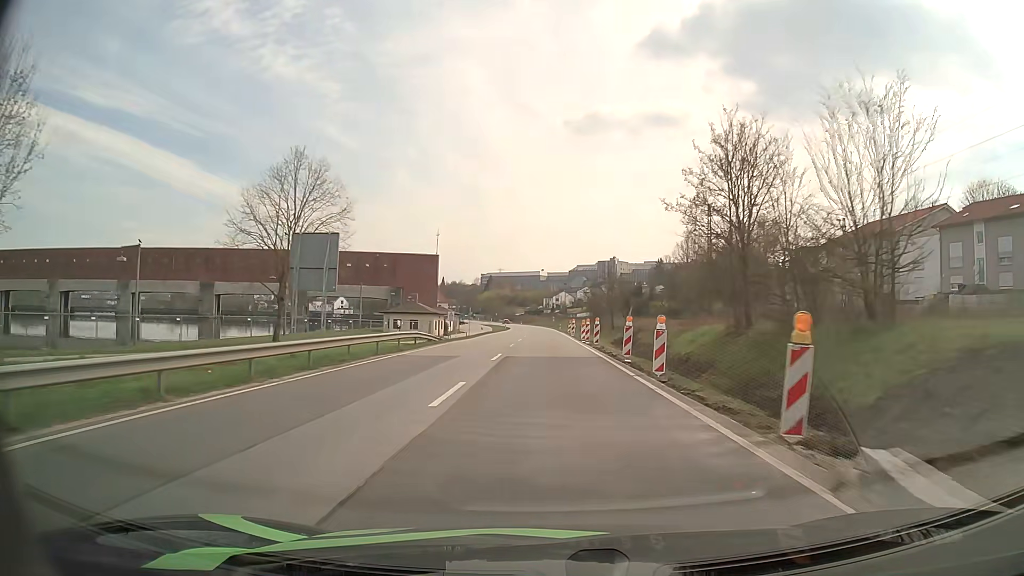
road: primary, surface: asphalt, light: Day
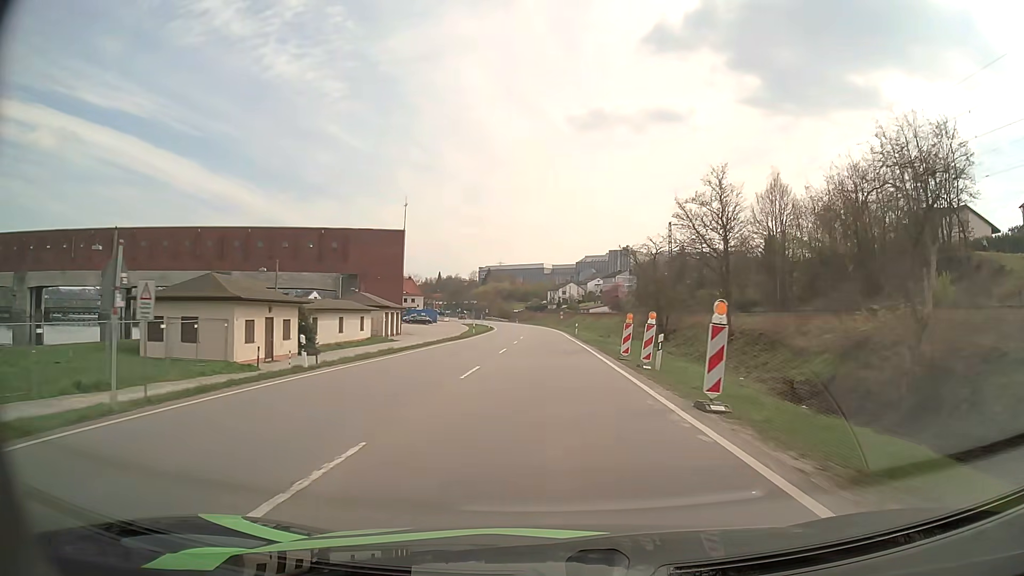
(+0.2, +55.4) m; 0°
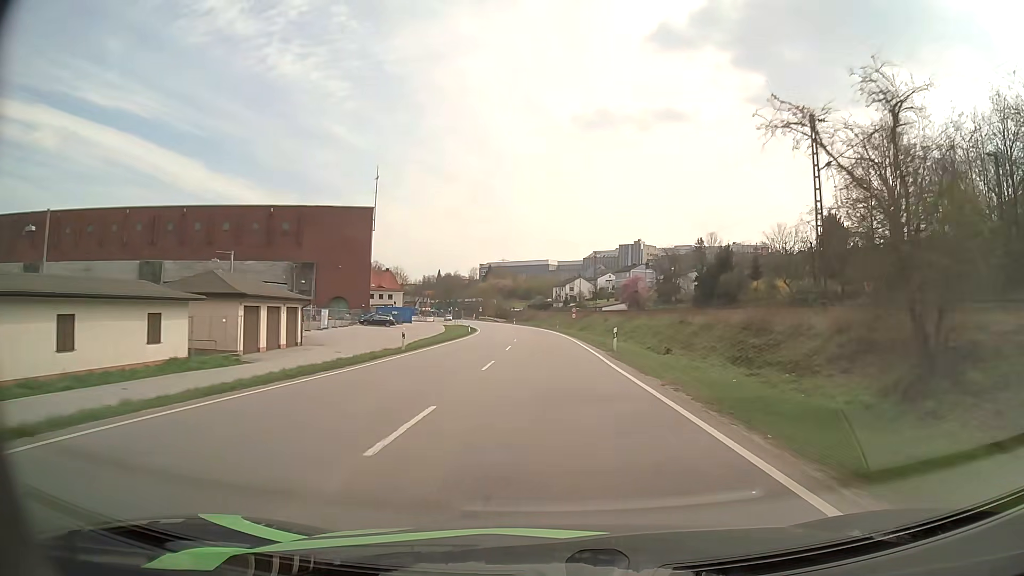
(0.0, +32.8) m; 0°
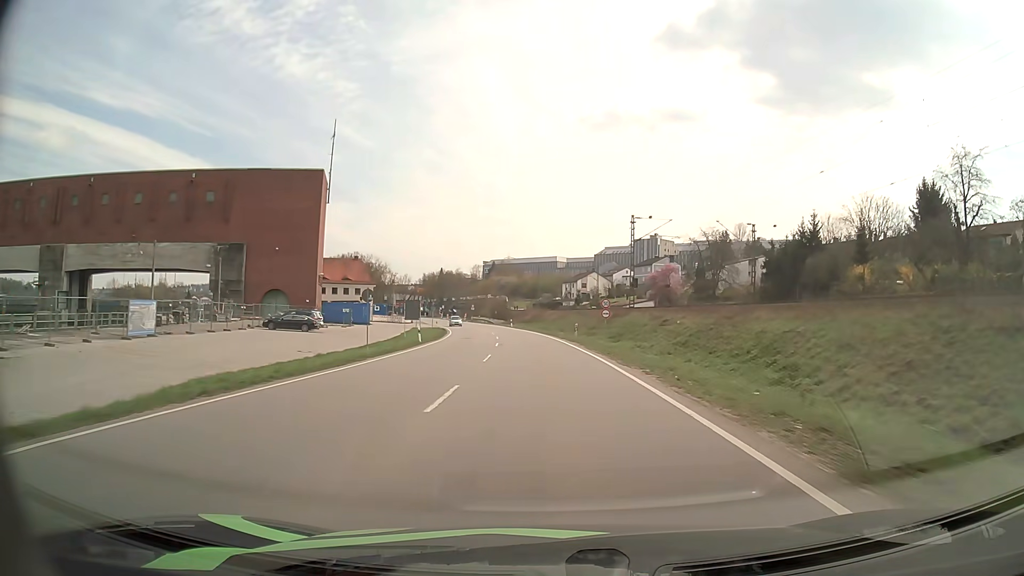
(-0.3, +32.9) m; -1°
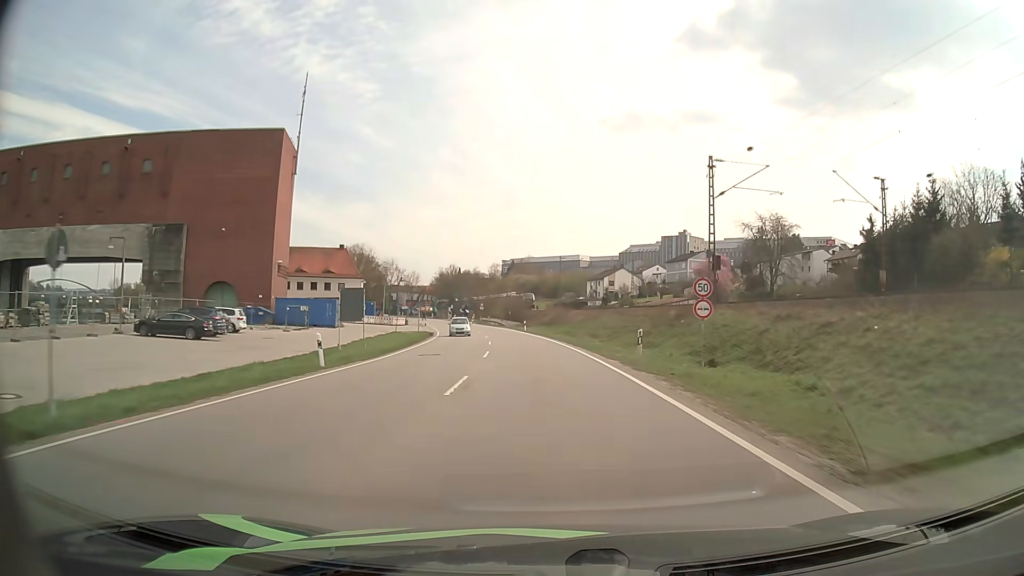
(-0.4, +21.9) m; -2°
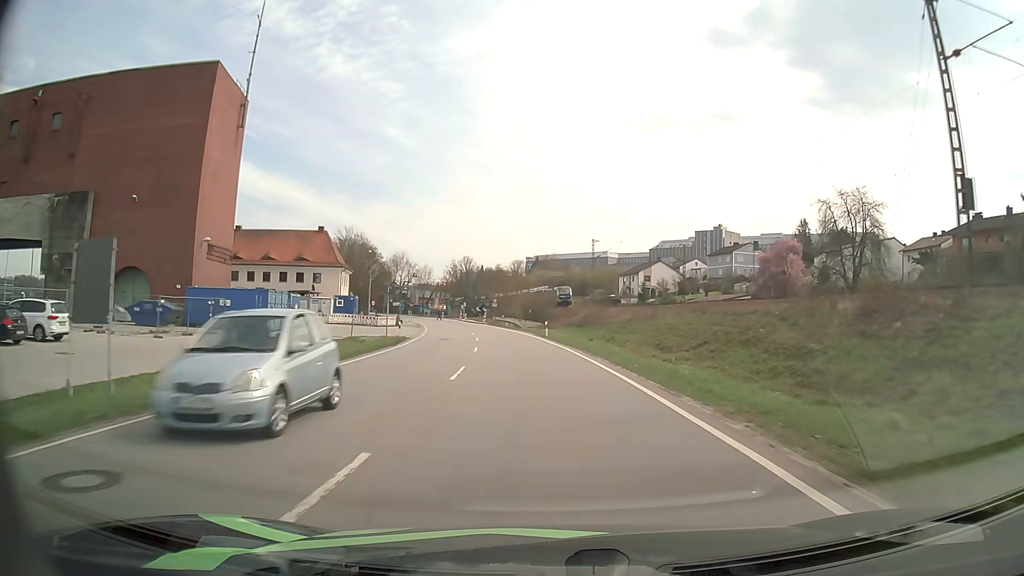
(-0.4, +21.4) m; -2°
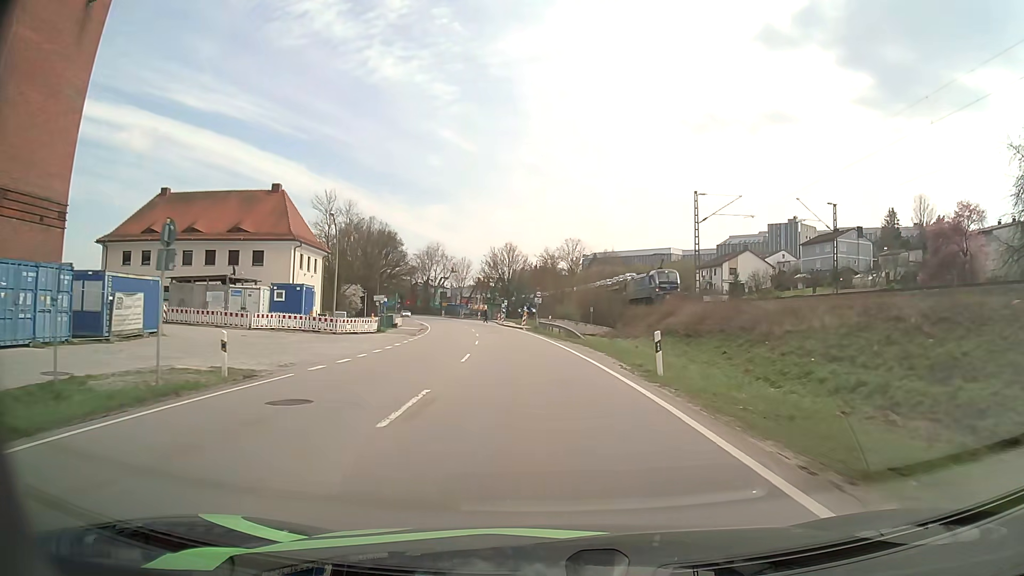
(-1.1, +30.5) m; -5°
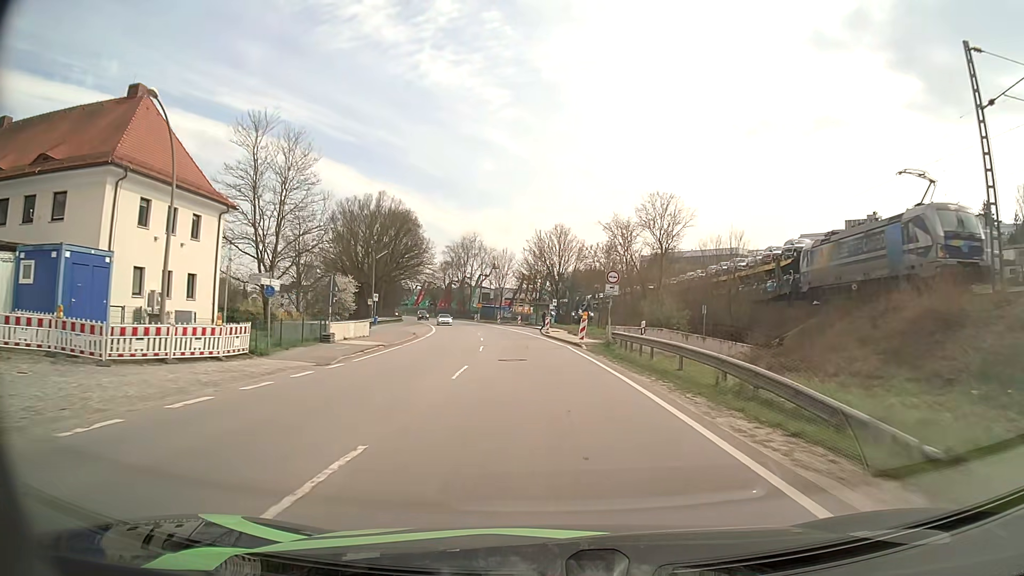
(-1.2, +29.2) m; -5°
(0, +10) (0, +20) (-1, +30) (-2, +40) (-3, +50) (-4, +60) (-5, +70) (-7, +80) (-9, +89) (-11, +99) m
